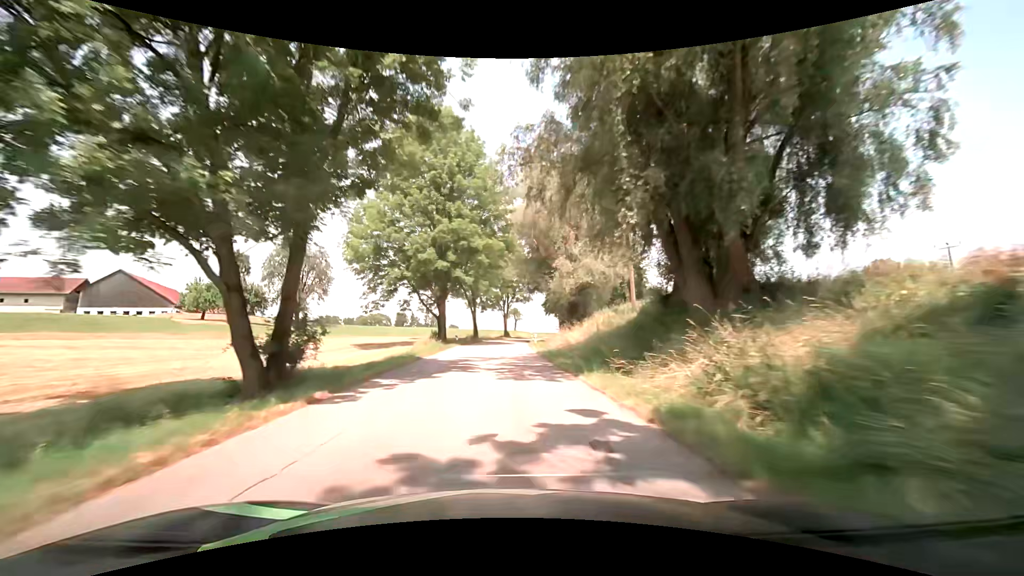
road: tertiary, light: Day
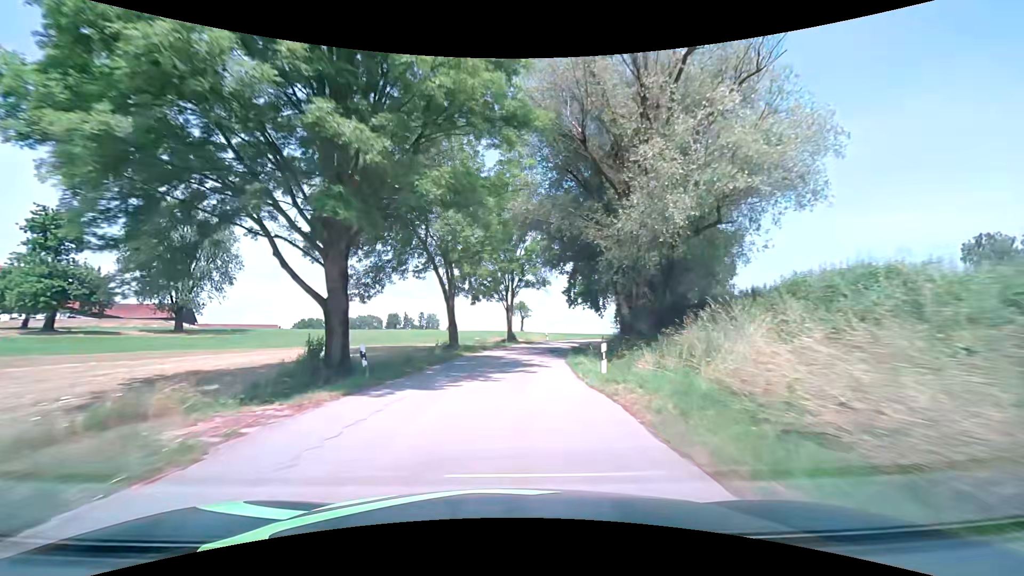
(-0.3, +29.3) m; -1°
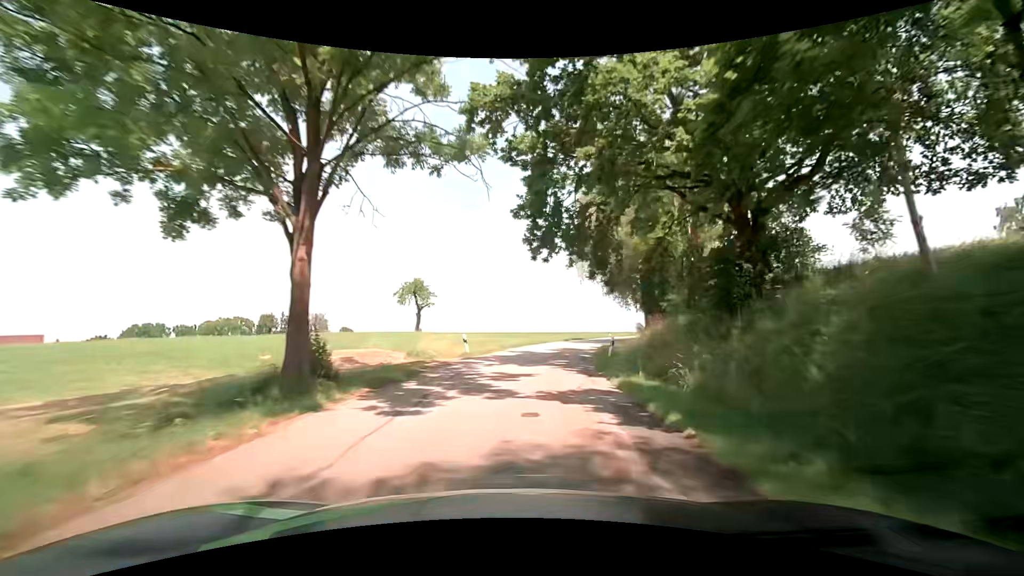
(+2.5, +39.6) m; +10°
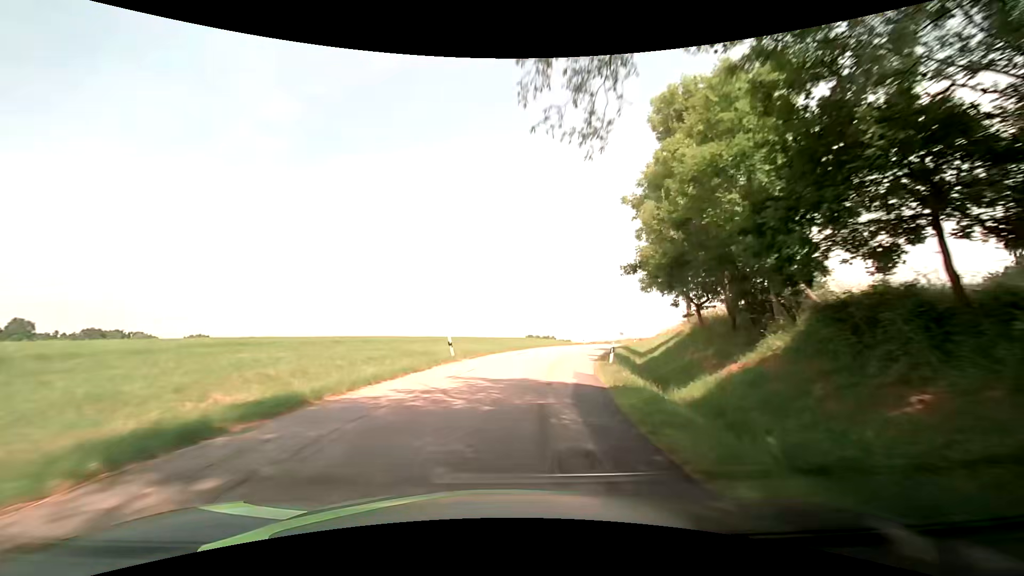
(+9.0, +49.7) m; +20°
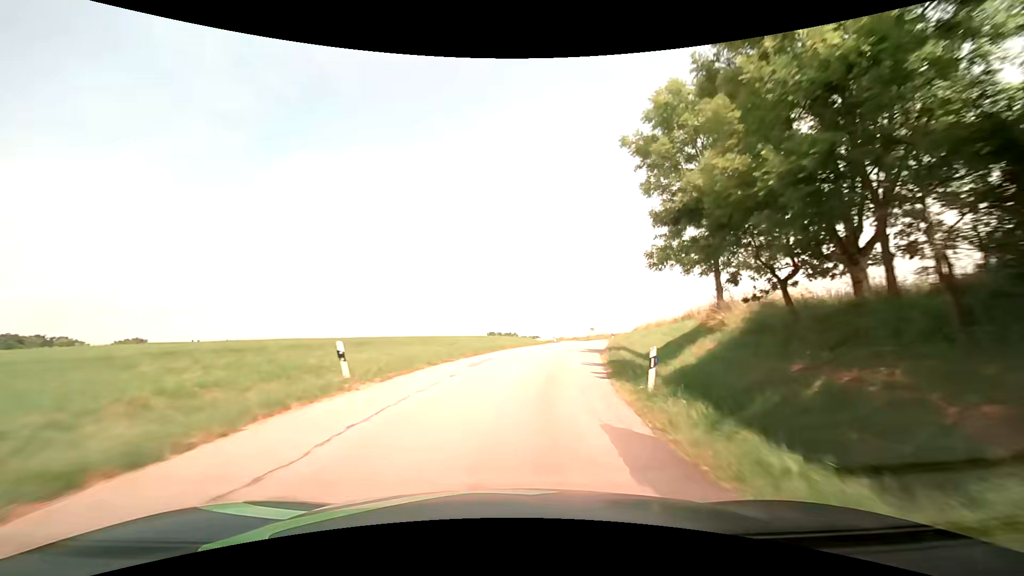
(+0.4, +10.3) m; +5°
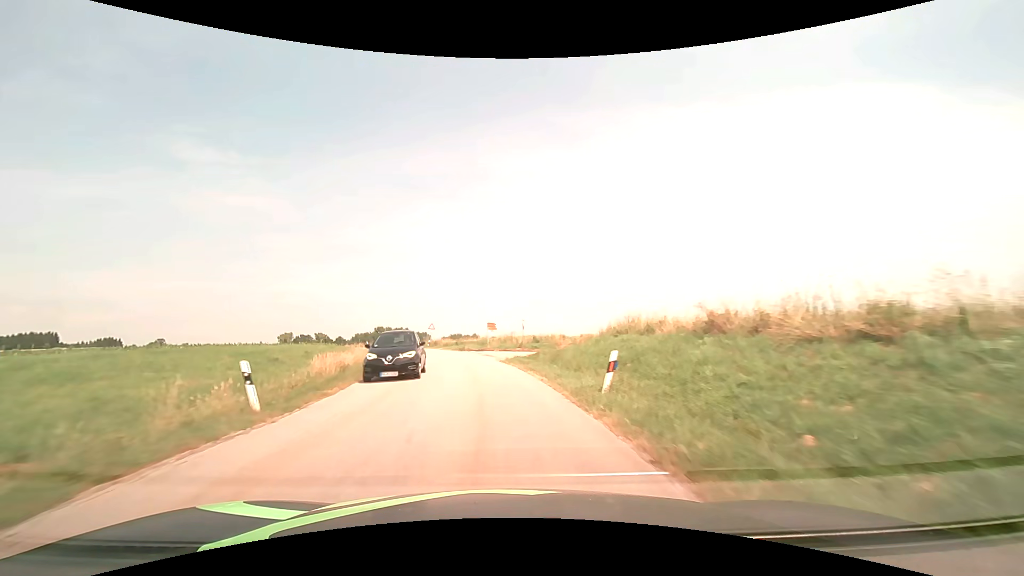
(+8.8, +50.8) m; +12°
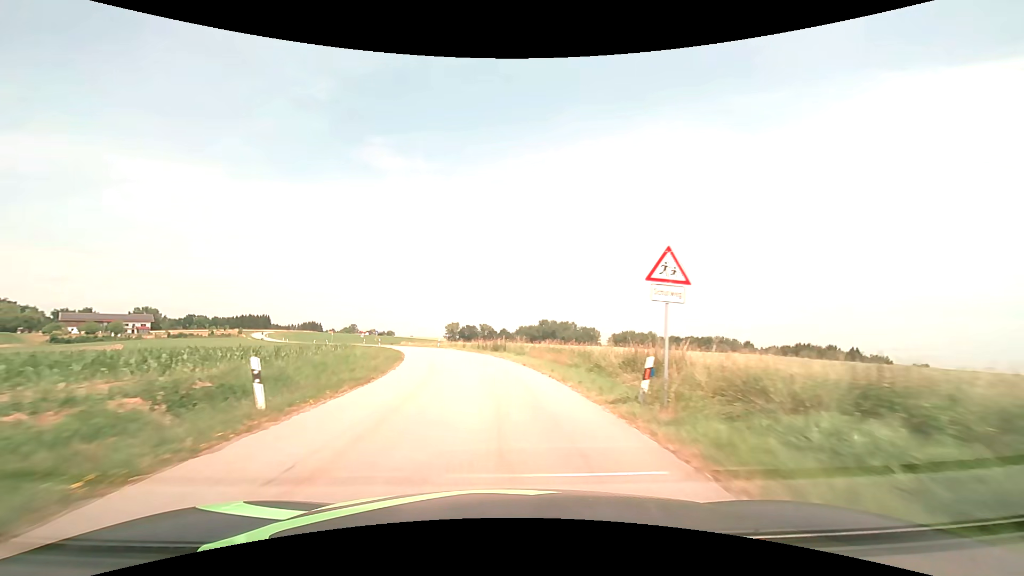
(-8.4, +51.4) m; -19°
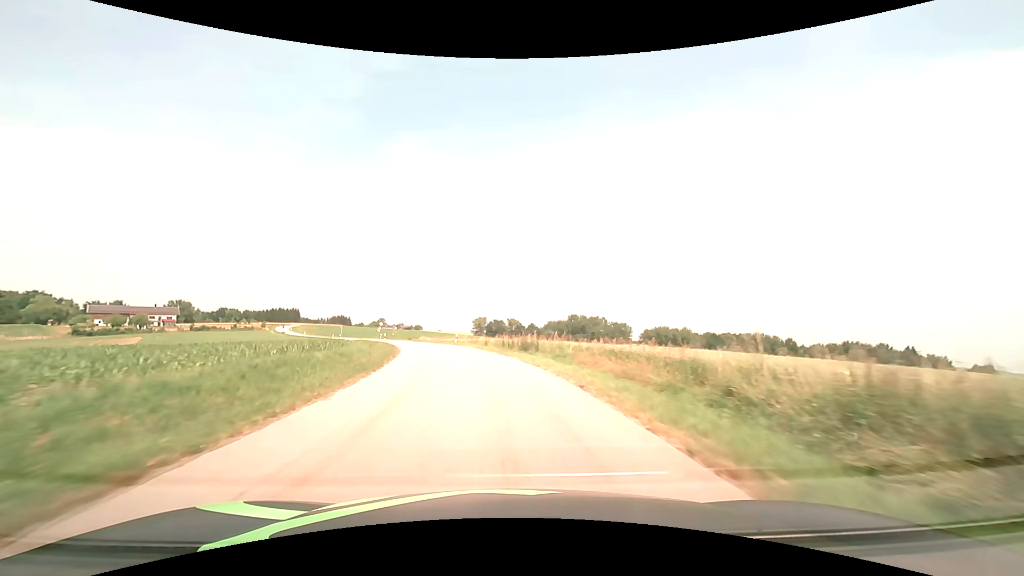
(-0.2, +10.5) m; -3°
(0, +10) (-1, +20) (-3, +30) (-5, +40) (-8, +49) (-11, +59) (-15, +68) (-19, +77) (-23, +86) (-27, +95) m
